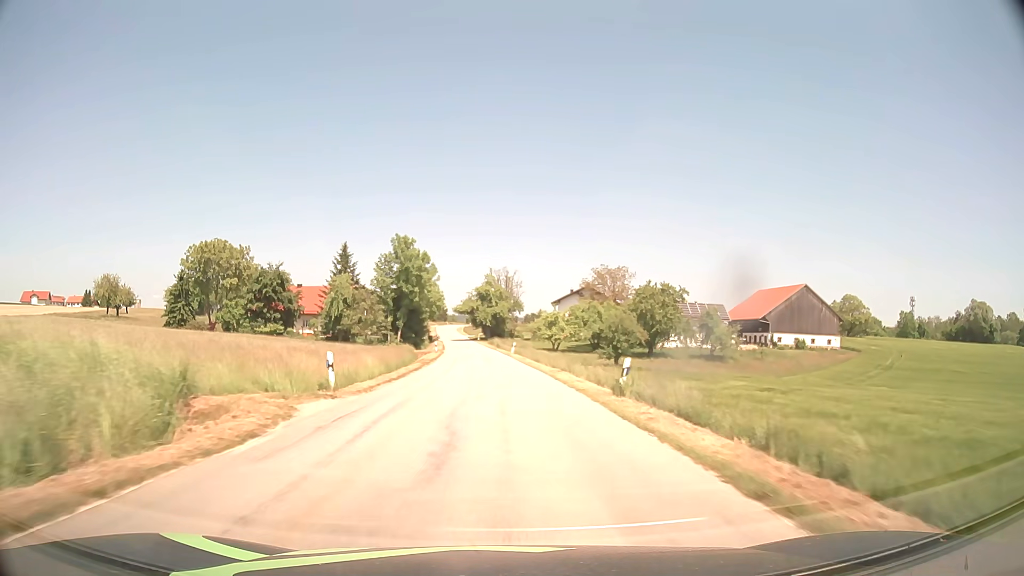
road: tertiary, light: Day
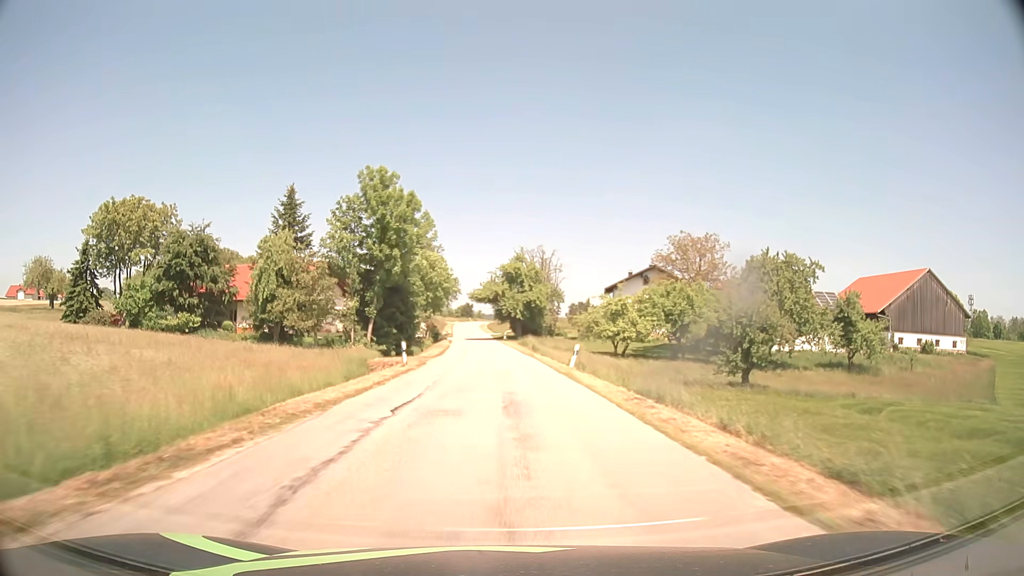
(-0.7, +33.3) m; -2°
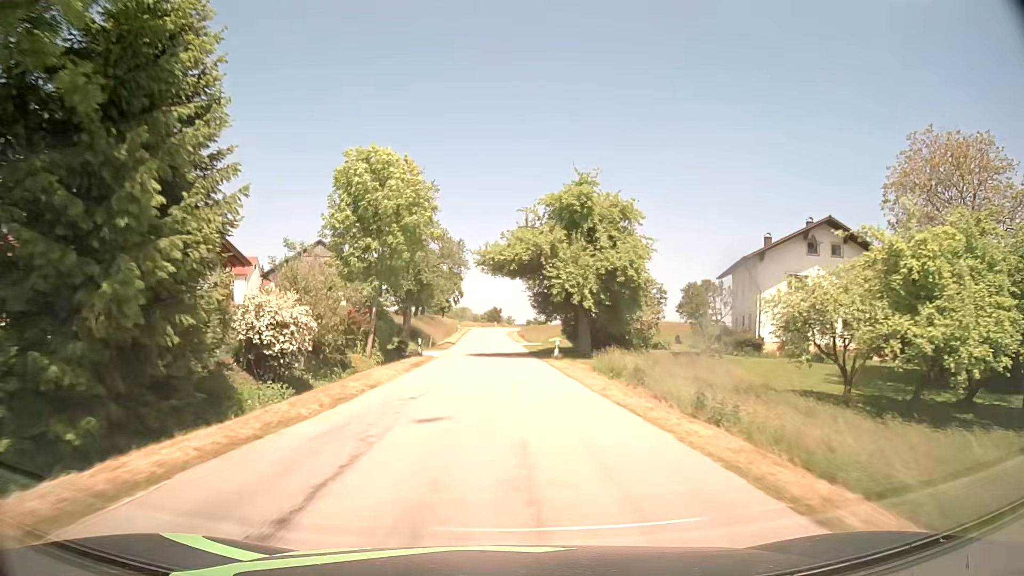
(-1.0, +43.6) m; -3°
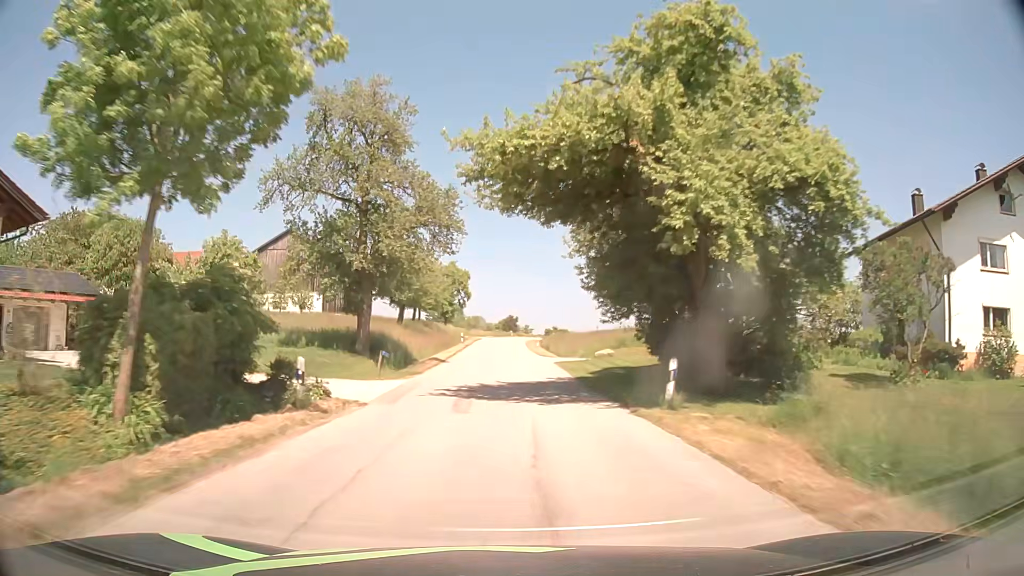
(-0.3, +21.0) m; -1°
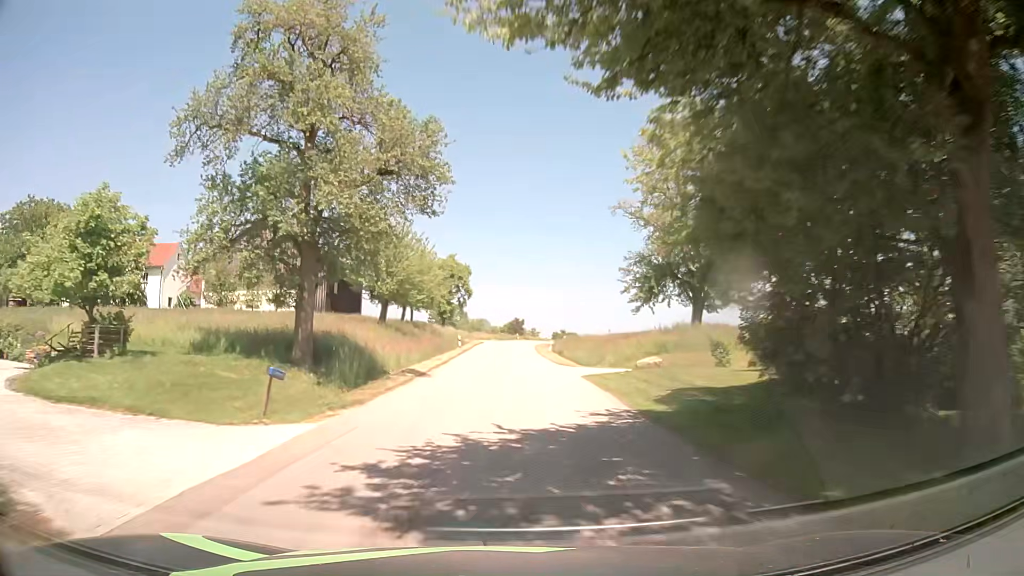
(0.0, +10.2) m; -1°
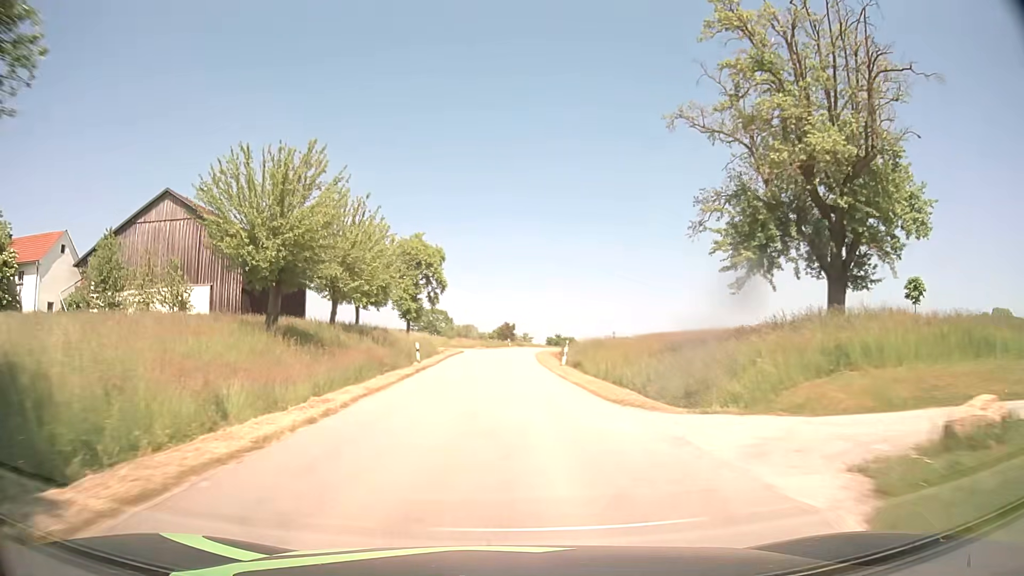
(+0.1, +19.9) m; +1°
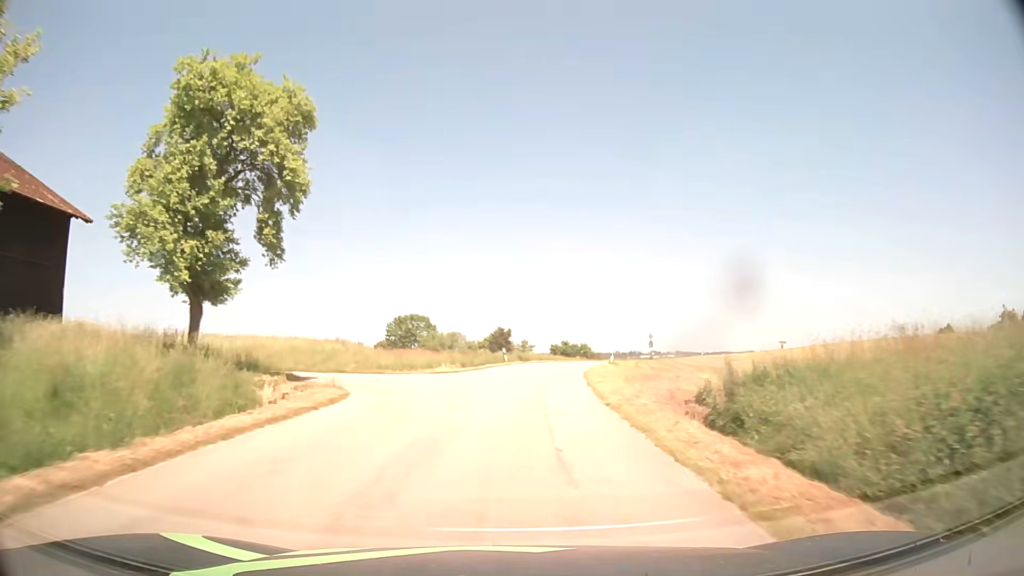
(0.0, +37.9) m; 0°
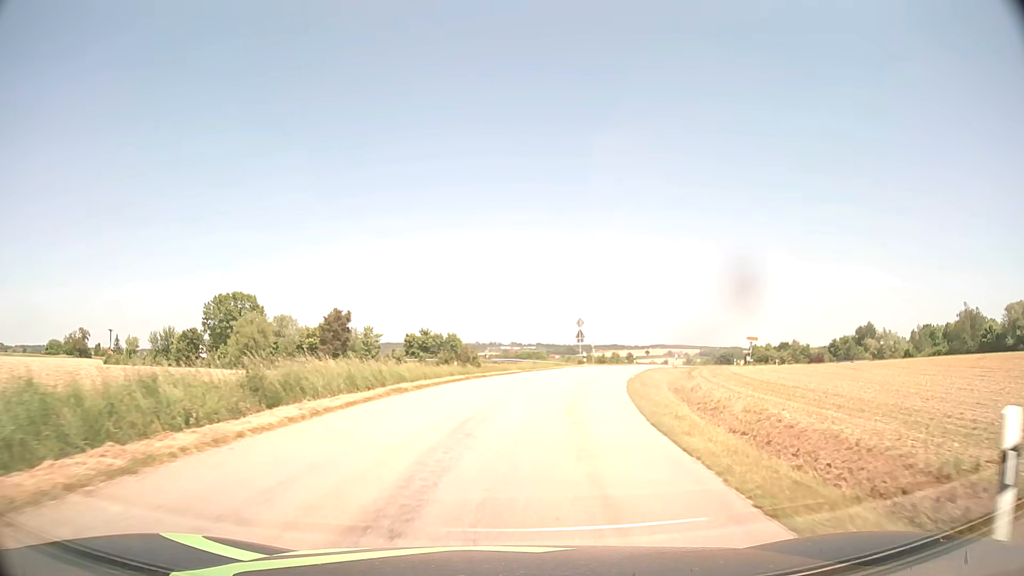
(+3.2, +41.0) m; +12°
(0, +10) (+2, +20) (+3, +30) (+6, +39) (+9, +49) (+13, +58) (+18, +67) (+22, +76) (+19, +85) (+11, +91) m
